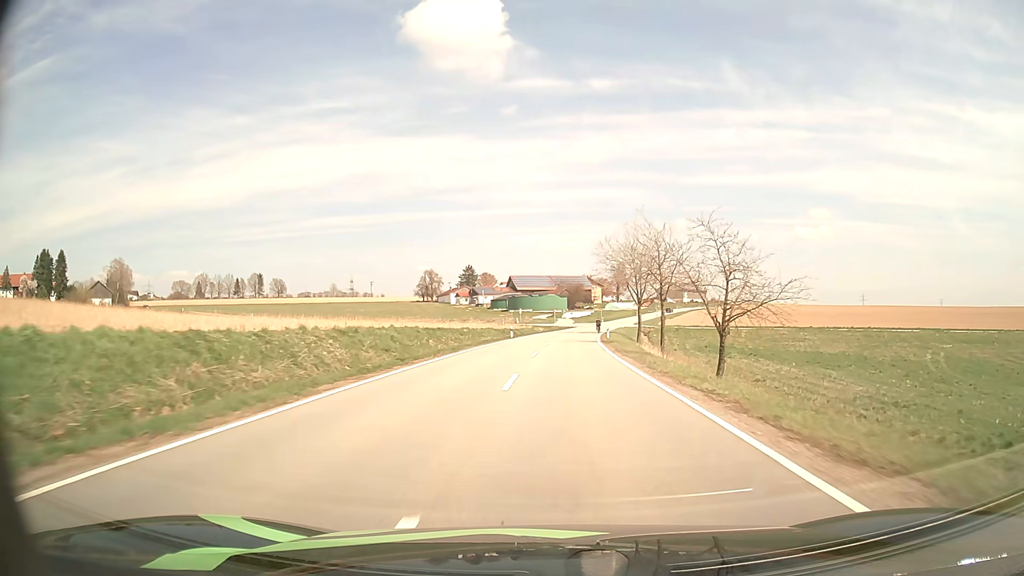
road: tertiary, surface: asphalt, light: Day
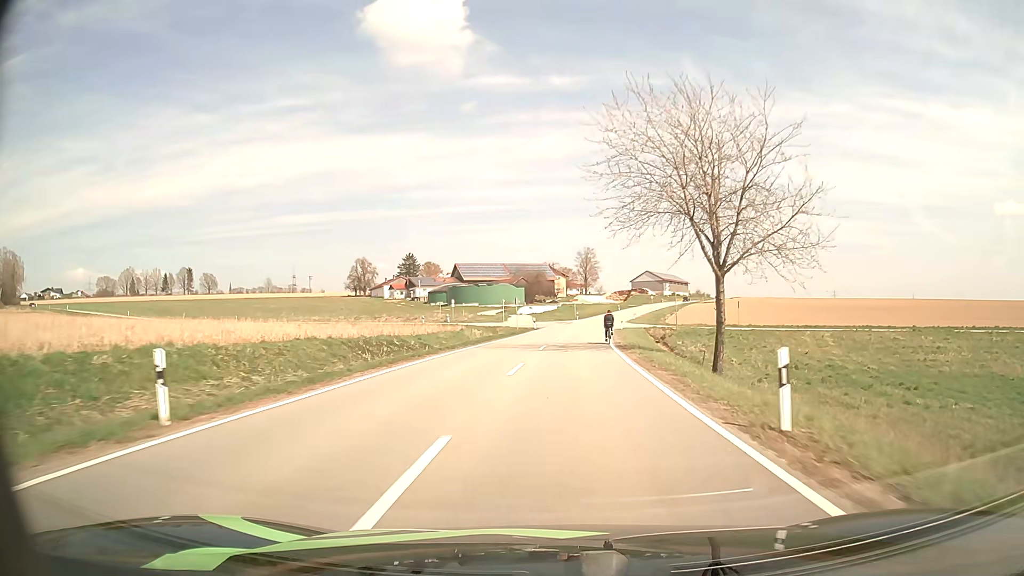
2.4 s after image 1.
(+1.5, +46.7) m; +4°
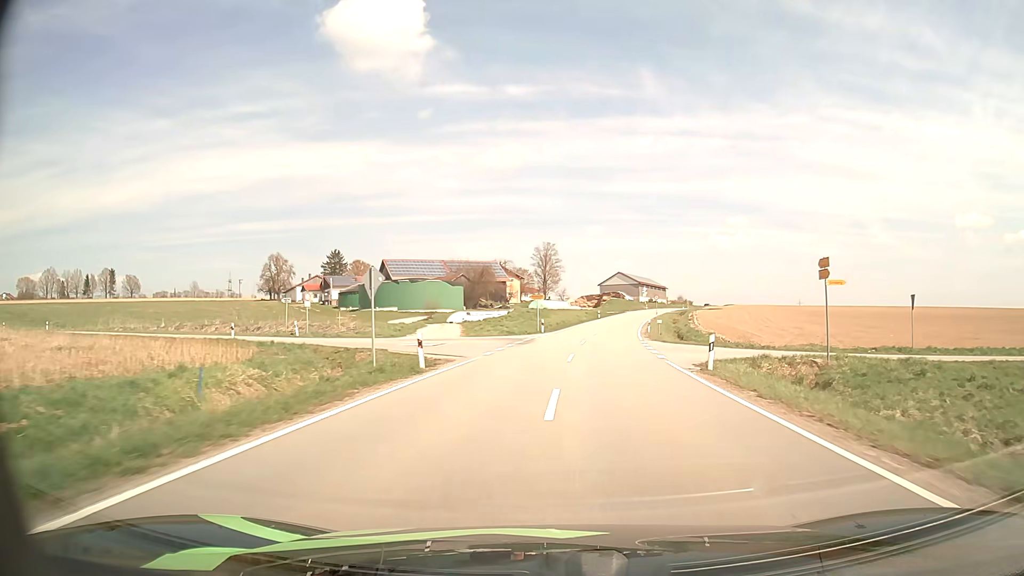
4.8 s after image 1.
(+0.8, +43.5) m; +4°
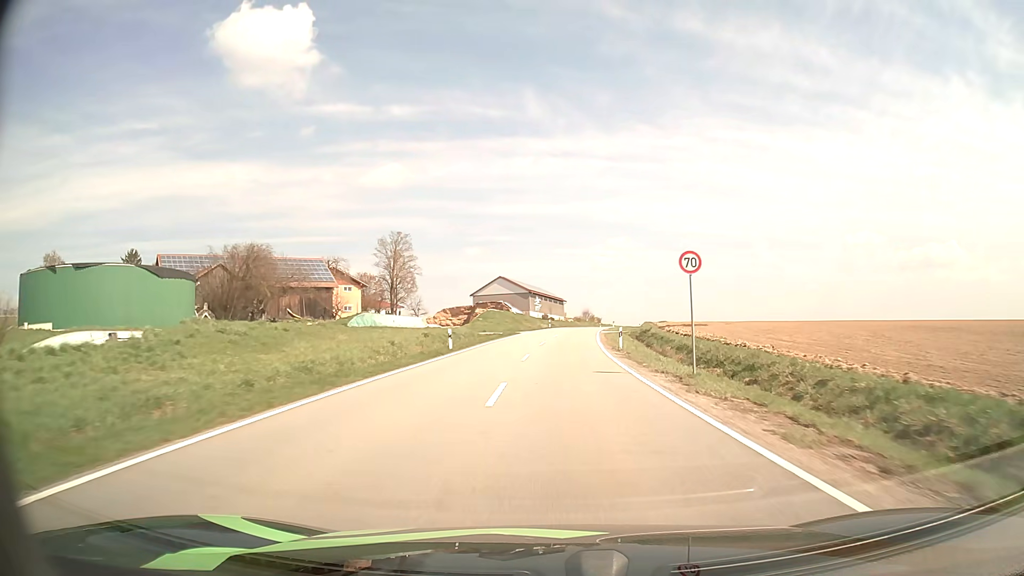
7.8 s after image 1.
(+5.6, +60.1) m; +10°
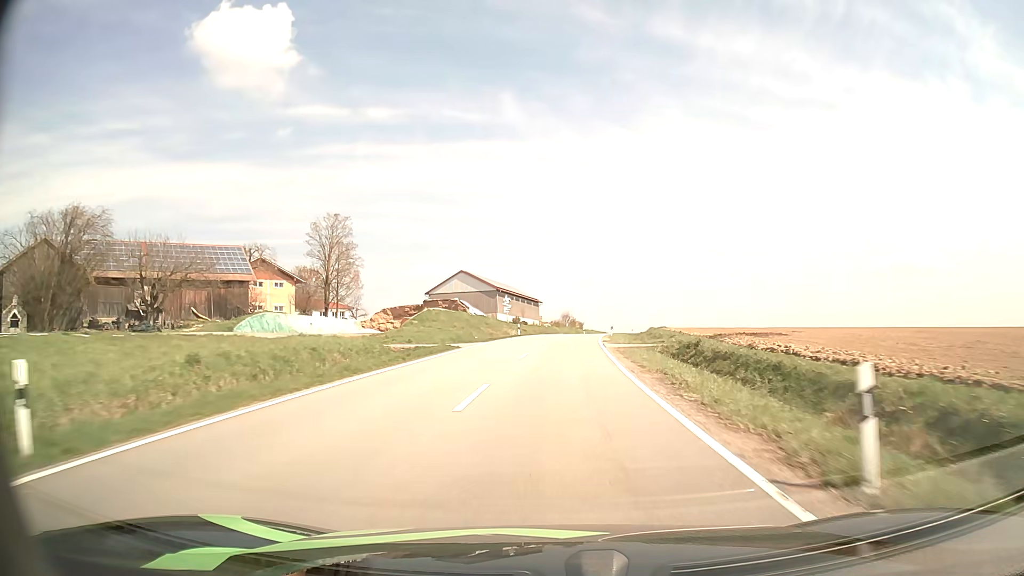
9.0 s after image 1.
(+0.6, +25.8) m; +2°
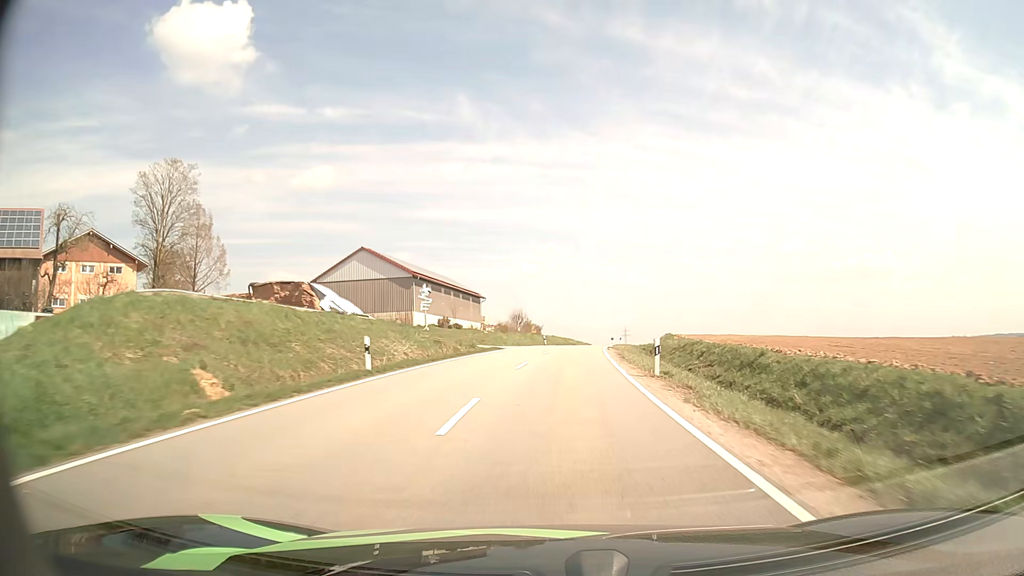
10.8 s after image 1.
(+1.1, +38.7) m; +4°
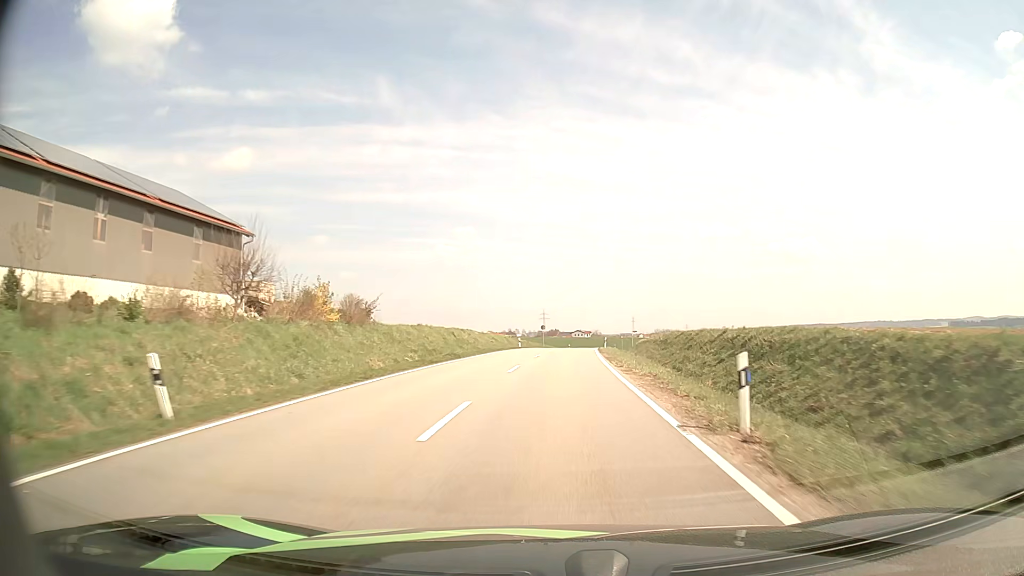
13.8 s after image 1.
(+4.1, +62.0) m; +7°
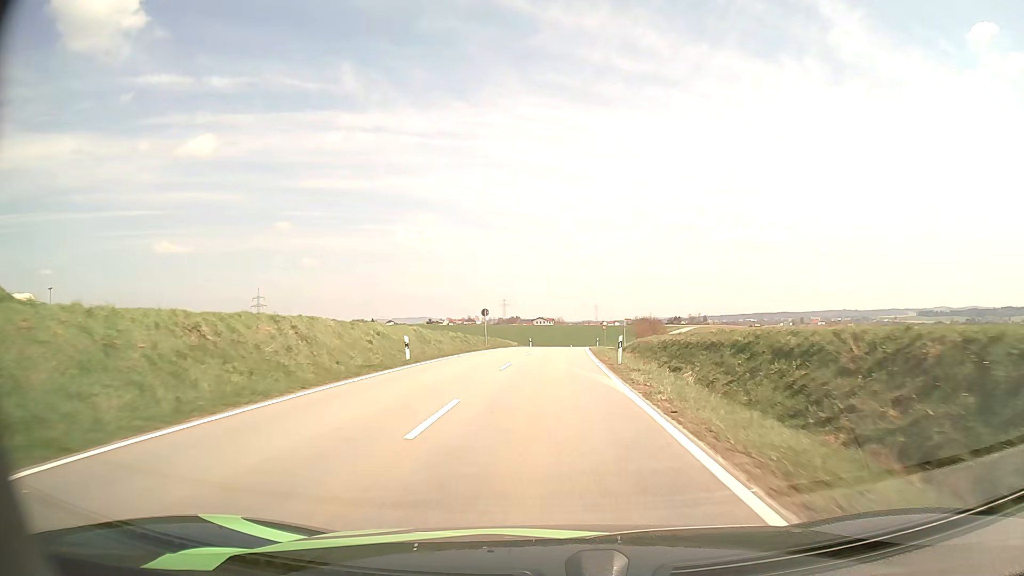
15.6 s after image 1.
(+1.2, +36.9) m; +3°
(0, +10) (0, +20) (0, +30) (+1, +40) (+1, +50) (+2, +60) (+2, +70) (+3, +80) (+4, +90) (+5, +100) m
